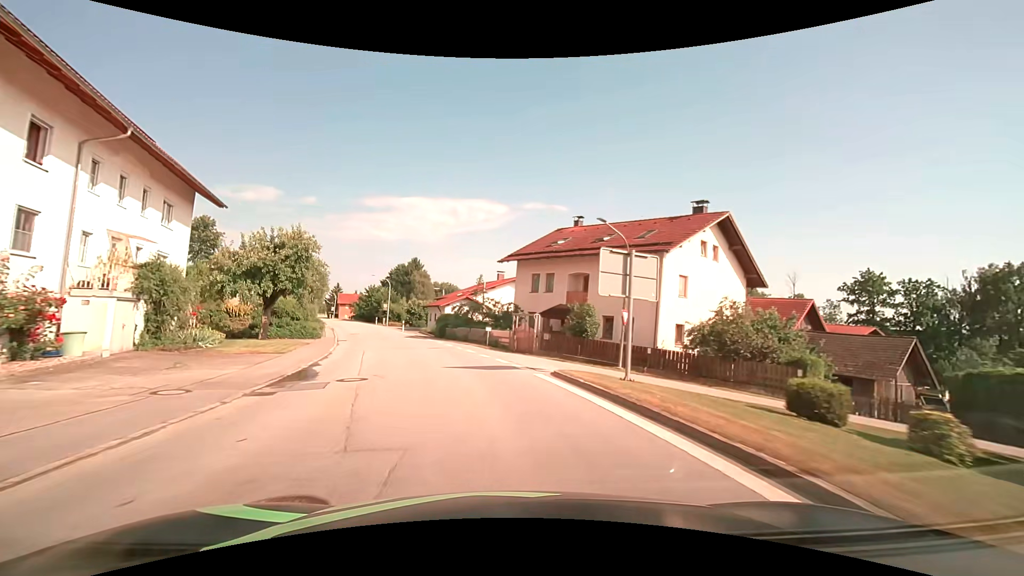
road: secondary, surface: asphalt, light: Day
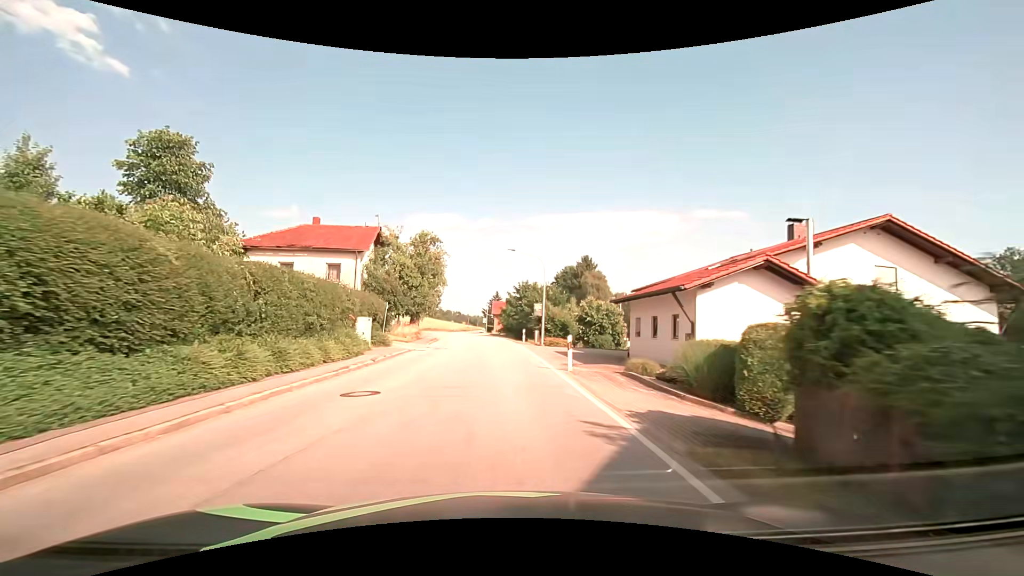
(-6.7, +36.8) m; -20°
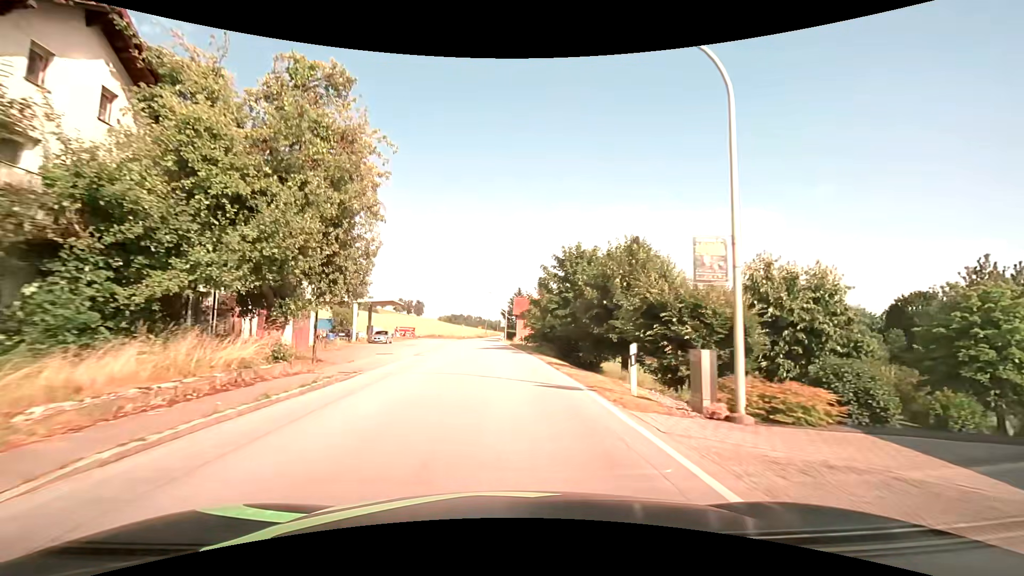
(-0.7, +30.0) m; -3°
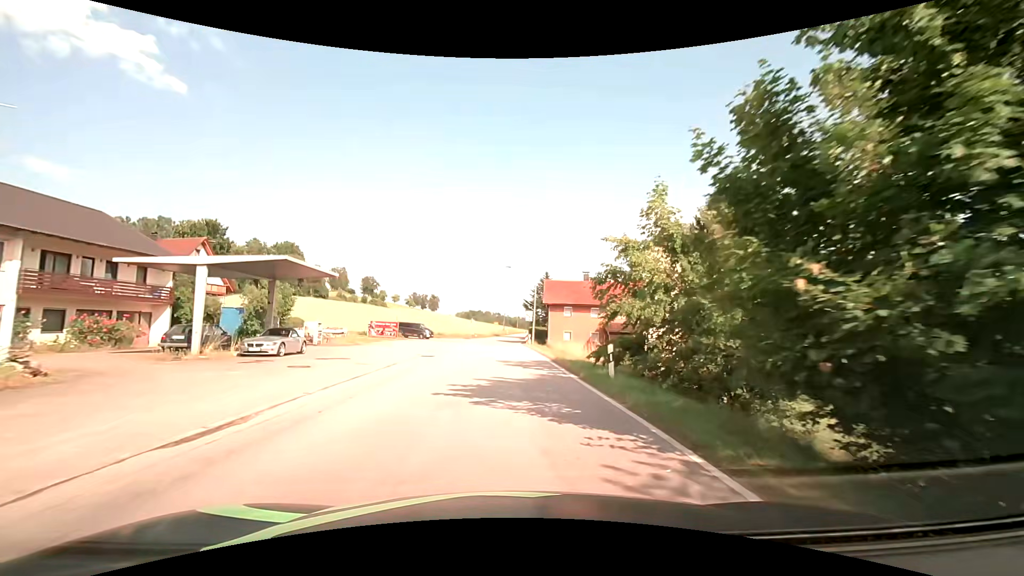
(-0.6, +27.2) m; -2°
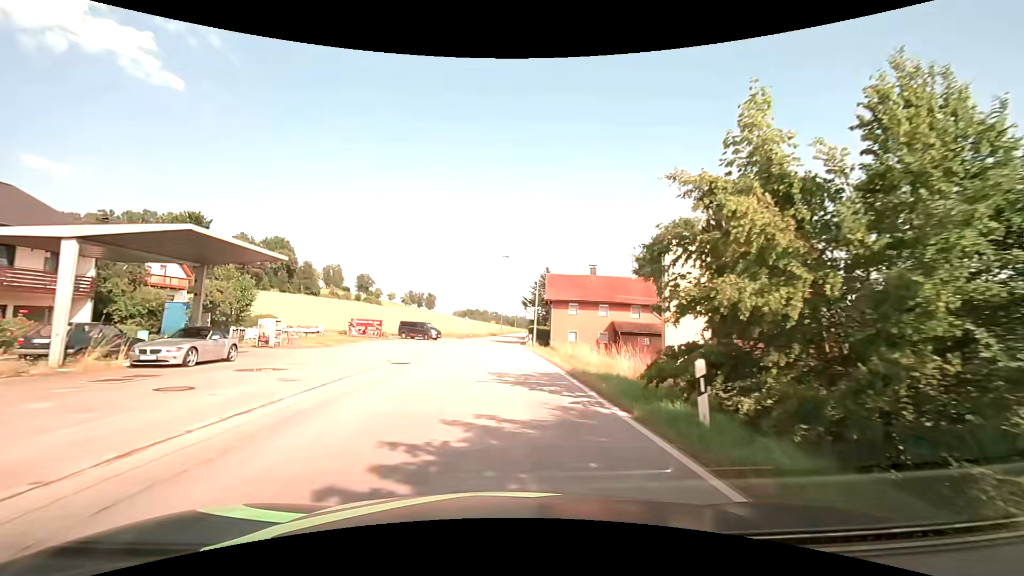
(0.0, +6.2) m; 0°
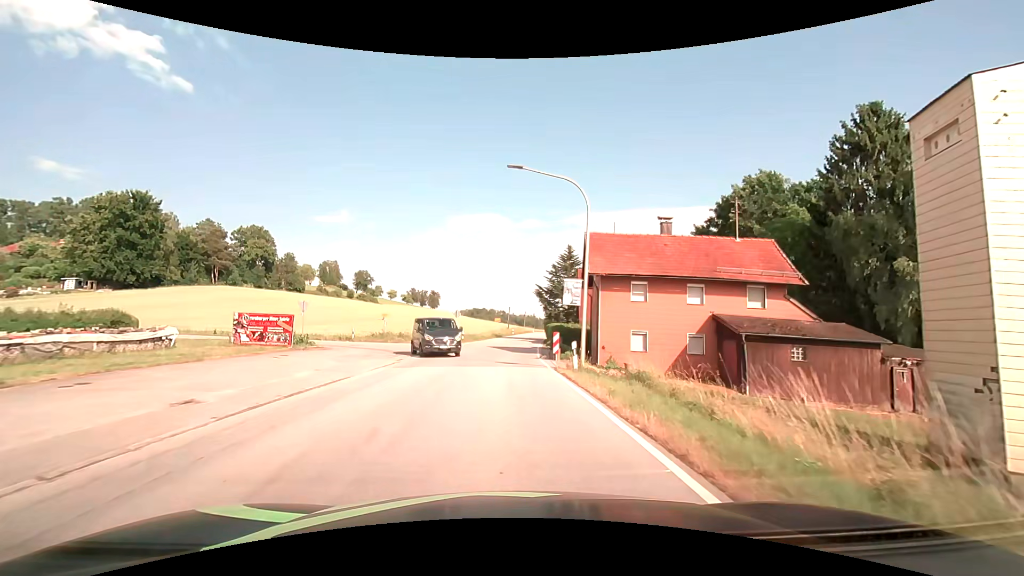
(-0.1, +22.2) m; -1°
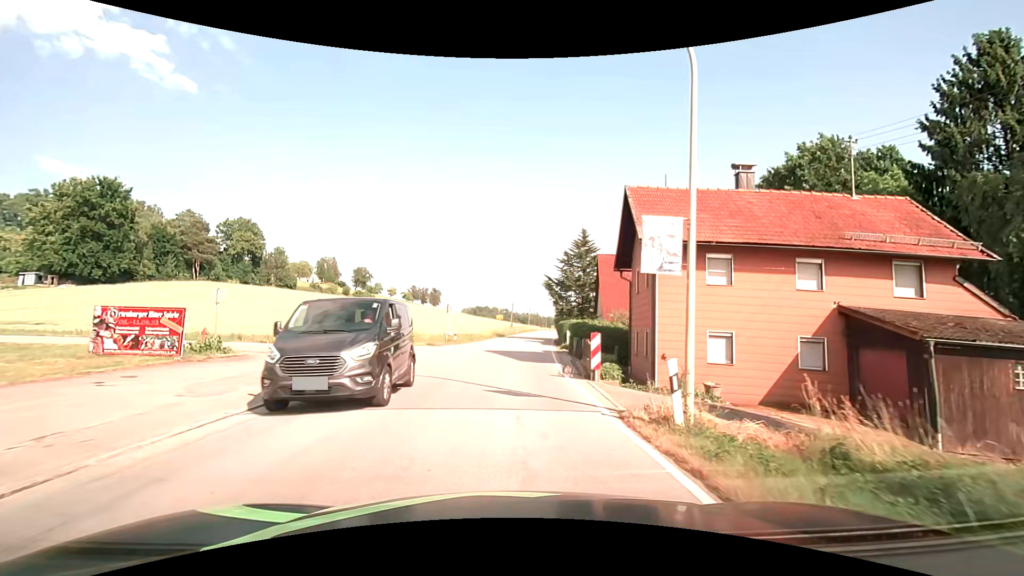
(-0.1, +9.7) m; -1°
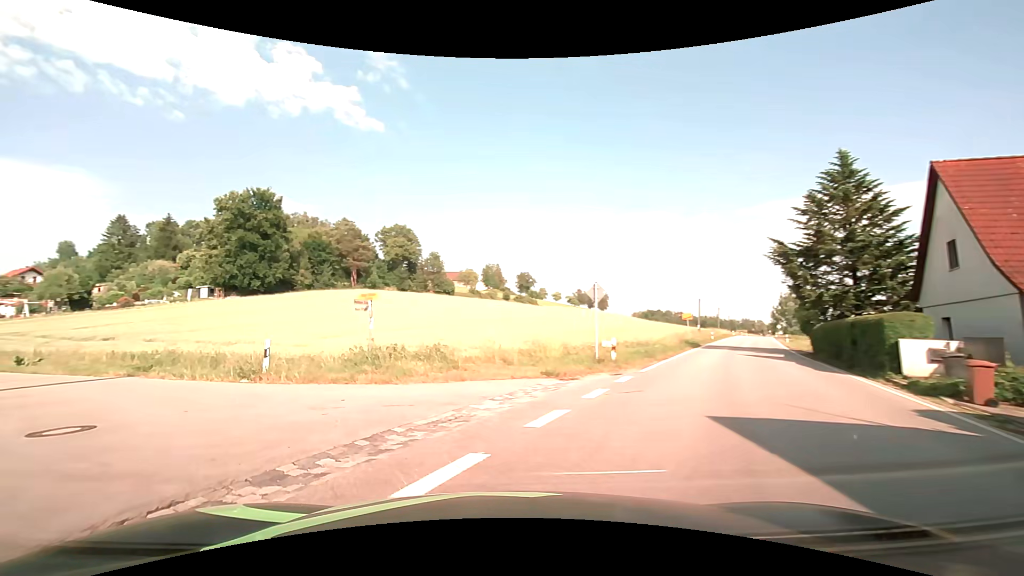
(-0.8, +20.5) m; -19°
